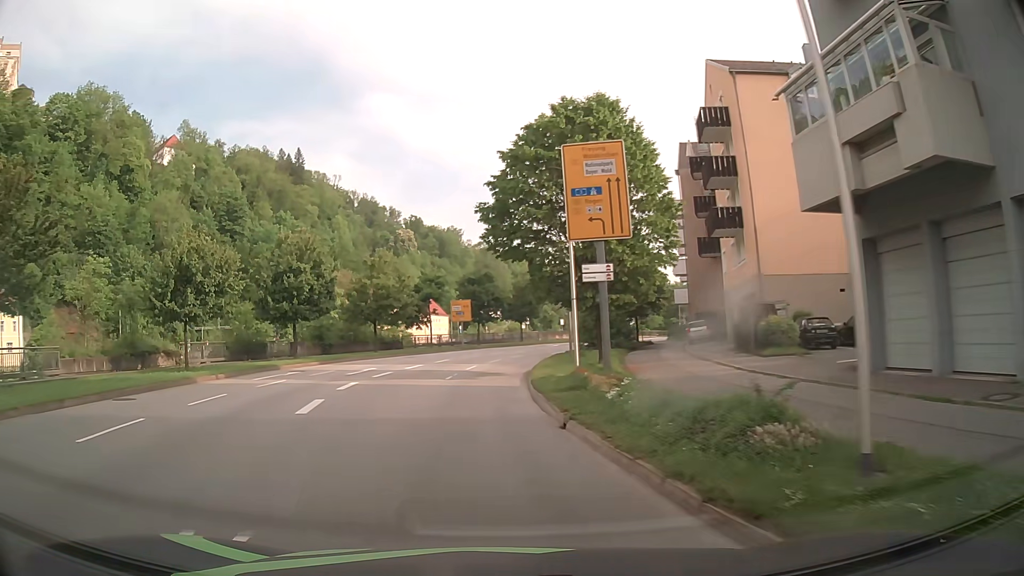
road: primary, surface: asphalt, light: Day
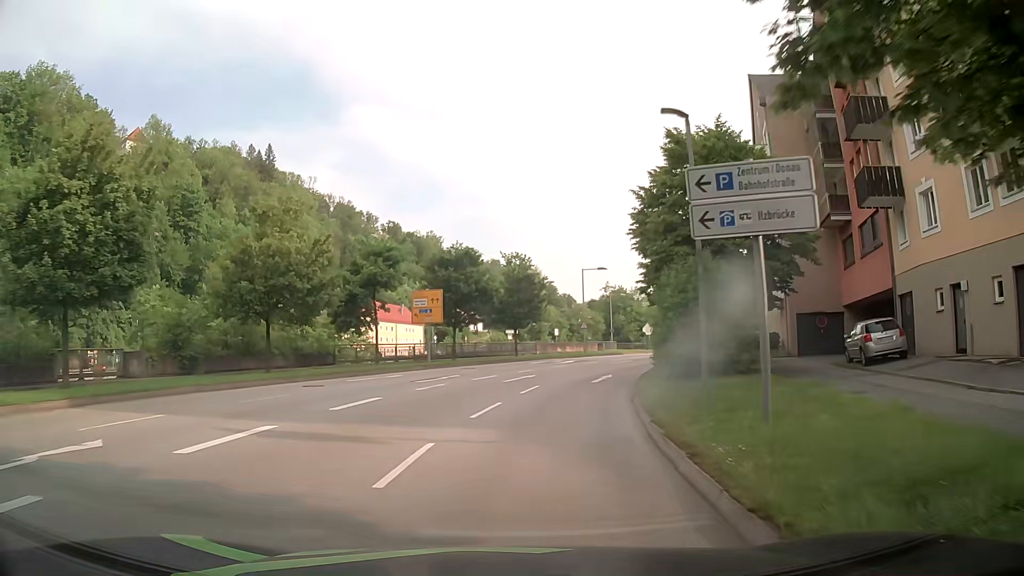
(-1.0, +23.2) m; 0°
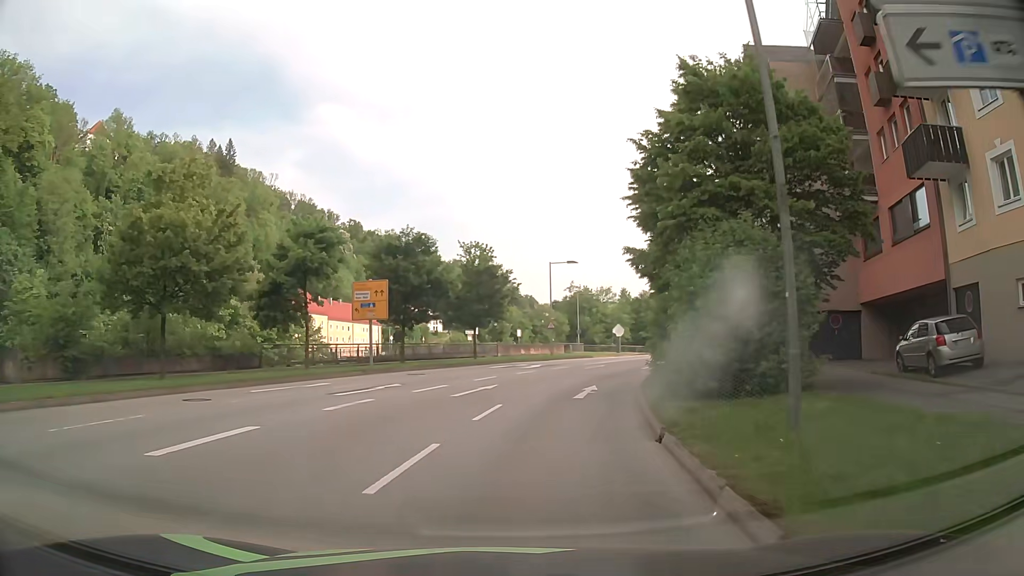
(+0.3, +6.3) m; +6°
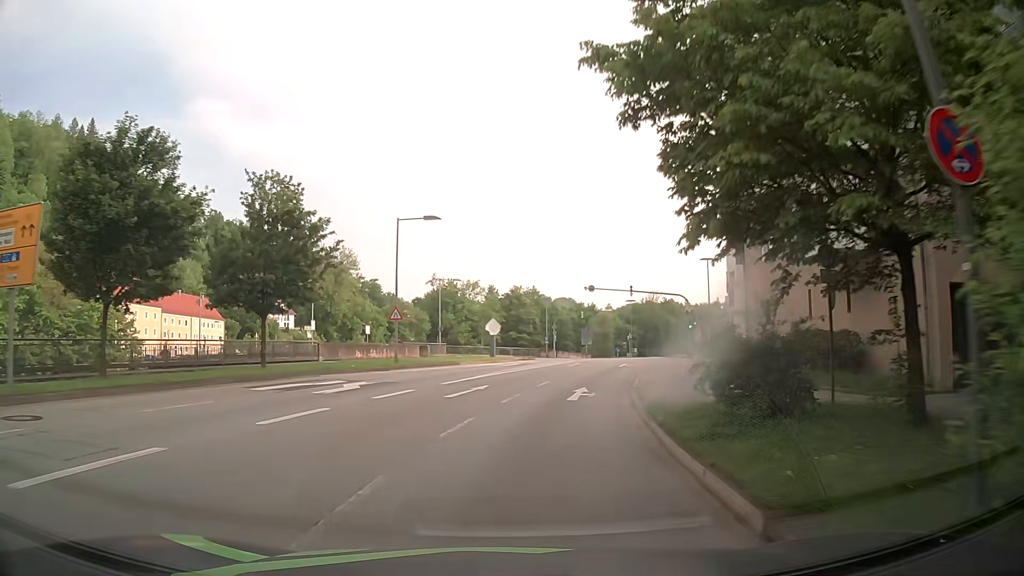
(+1.7, +19.8) m; +11°
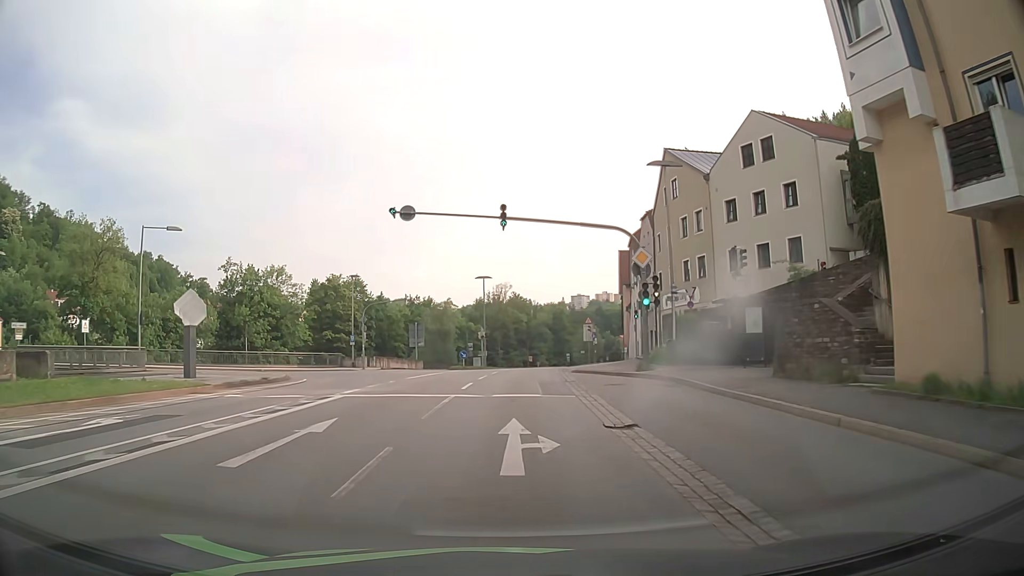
(+4.7, +33.6) m; +14°
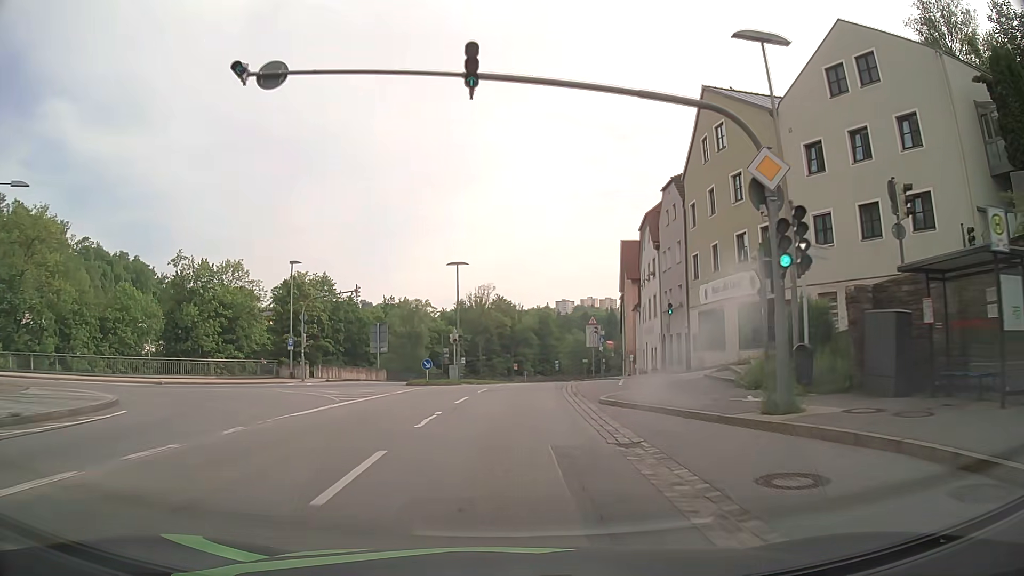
(+0.2, +13.7) m; +1°
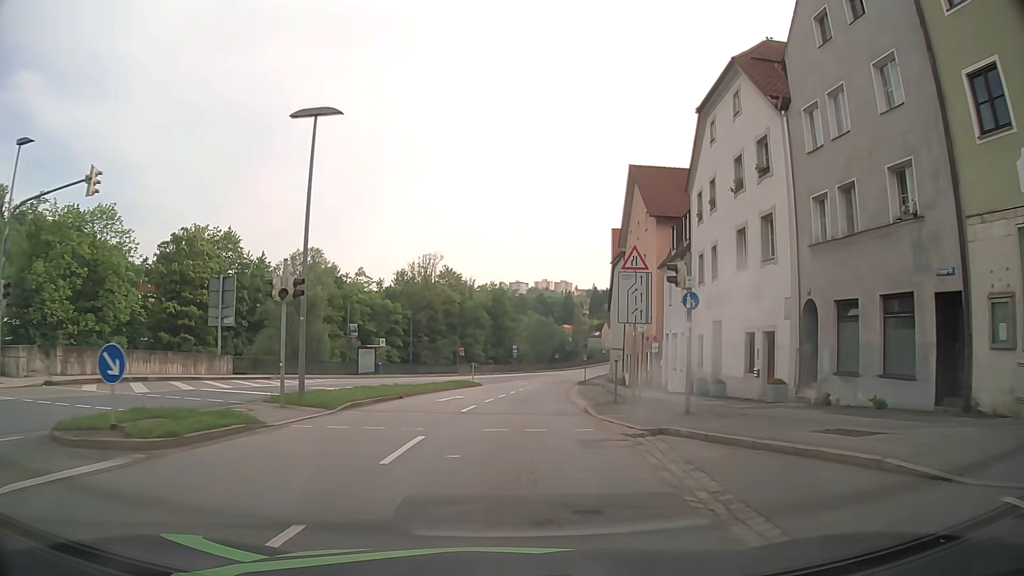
(+0.8, +27.6) m; +4°
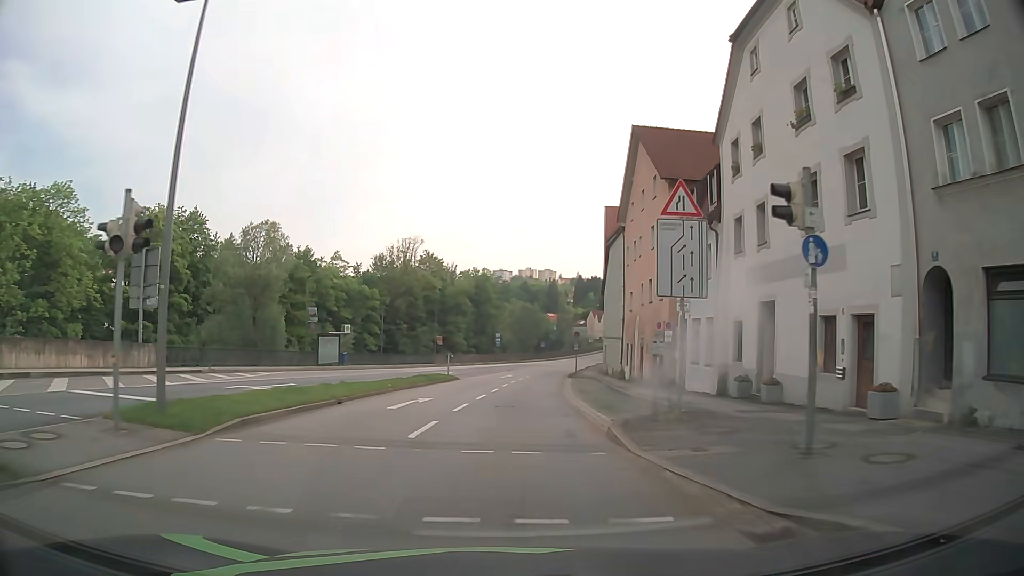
(+0.1, +7.0) m; +1°
(0, +10) (+1, +20) (+1, +30) (+2, +40) (+3, +50) (+4, +60) (+6, +70) (+7, +80) (+9, +89) (+12, +99) m
